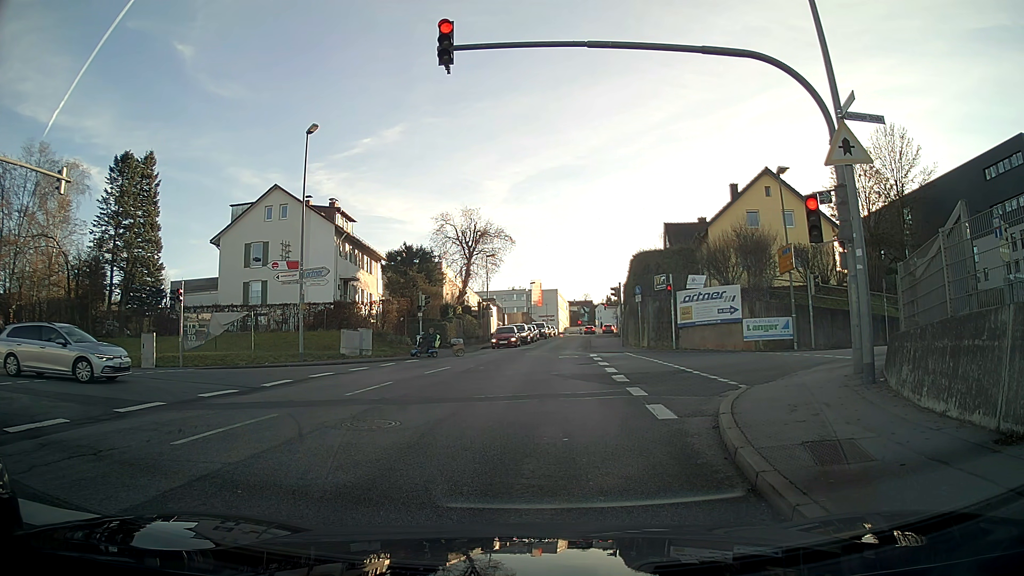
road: tertiary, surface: asphalt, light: Day
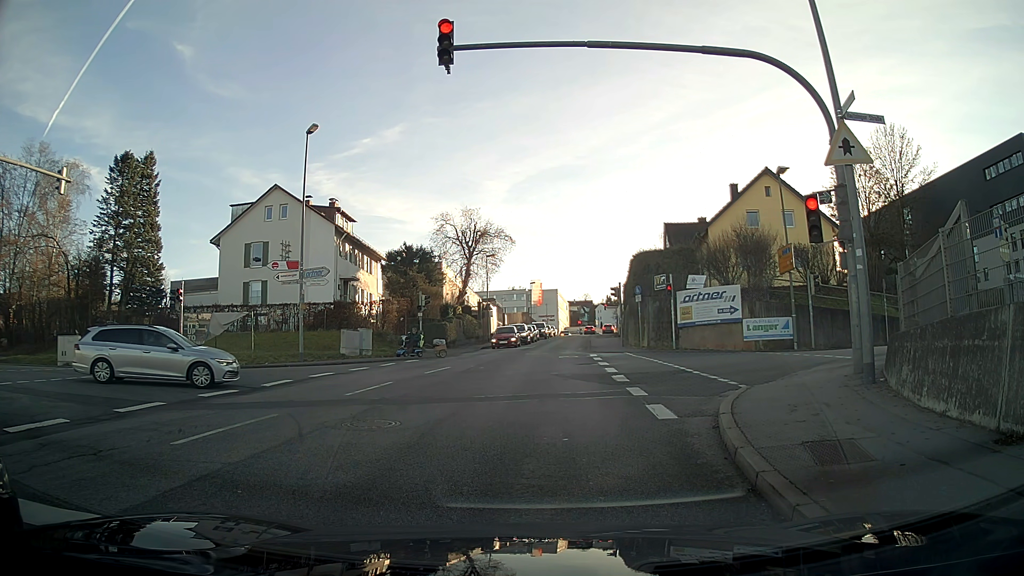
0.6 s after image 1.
(0.0, 0.0) m; 0°
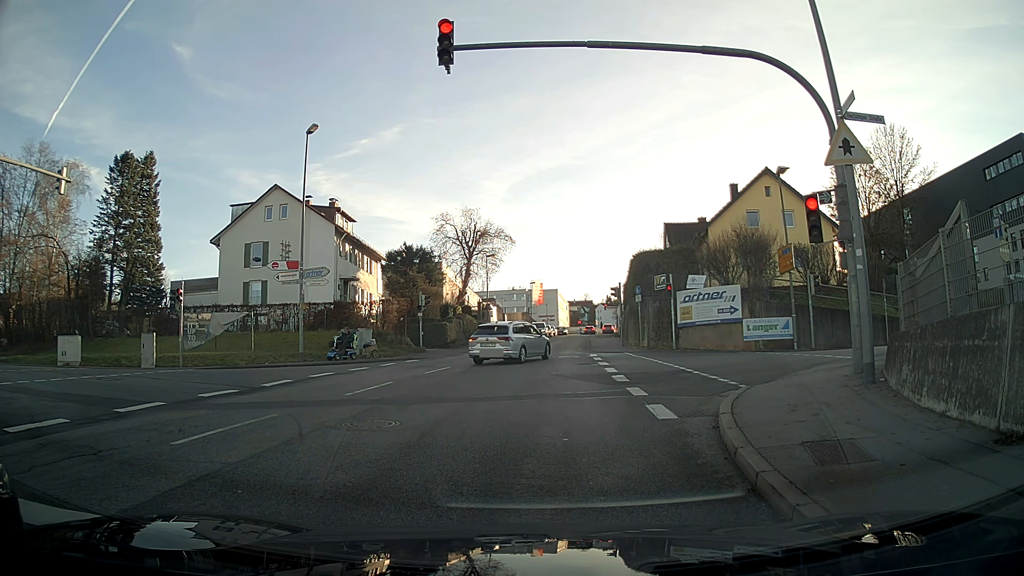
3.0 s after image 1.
(0.0, 0.0) m; 0°
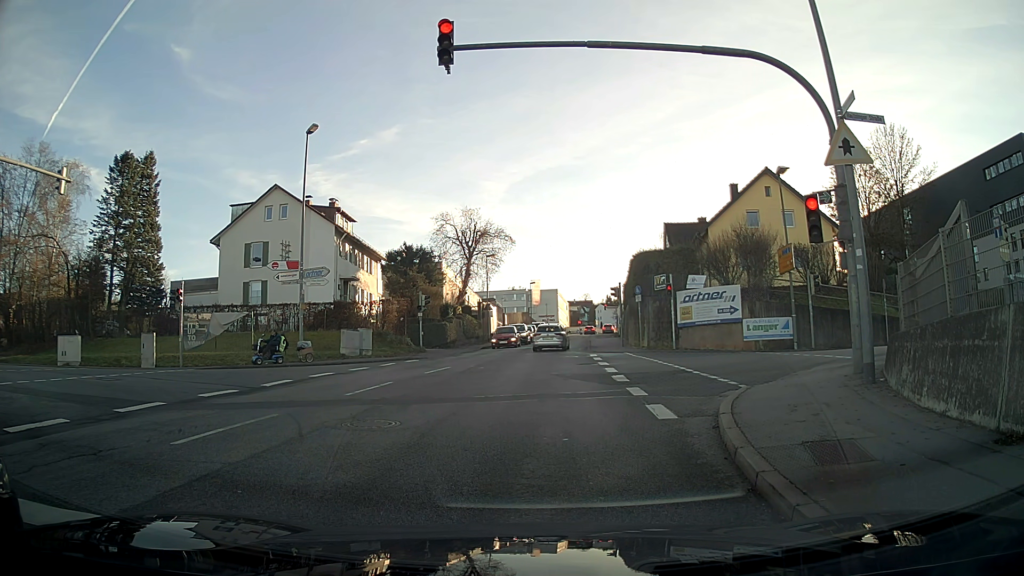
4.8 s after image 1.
(0.0, 0.0) m; 0°
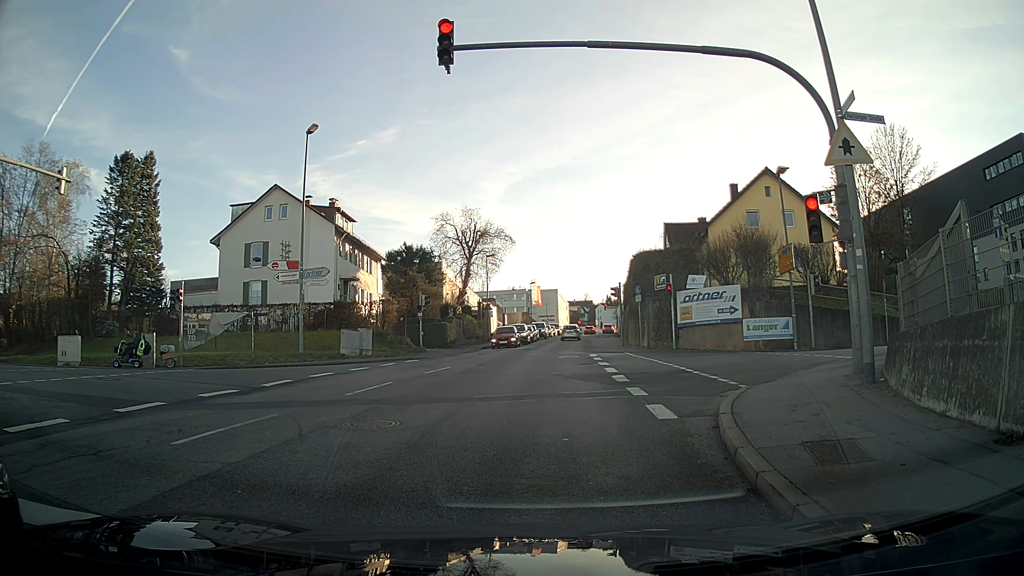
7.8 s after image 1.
(0.0, 0.0) m; 0°
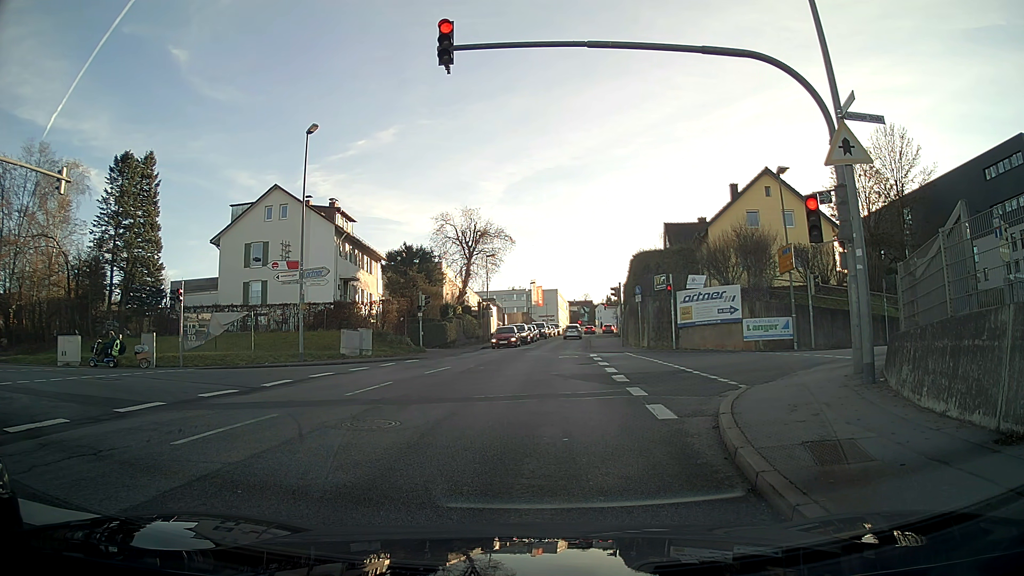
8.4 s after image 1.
(0.0, 0.0) m; 0°
(0, +10) (0, +20) (+1, +30) (+2, +40) (+2, +50) (+3, +60) (+4, +70) (+5, +80) (+6, +90) (+8, +100) m
